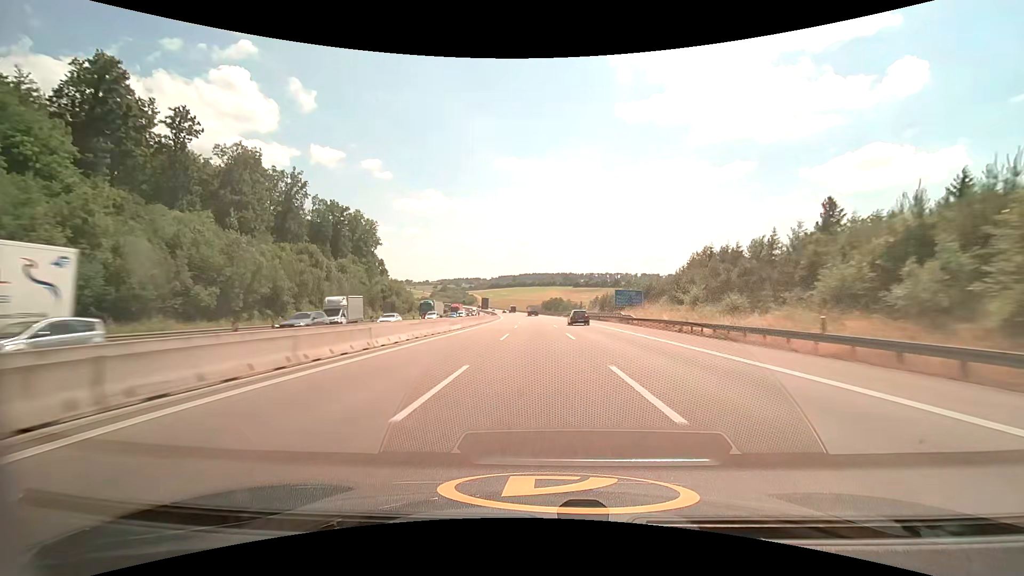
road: motorway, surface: asphalt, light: Day
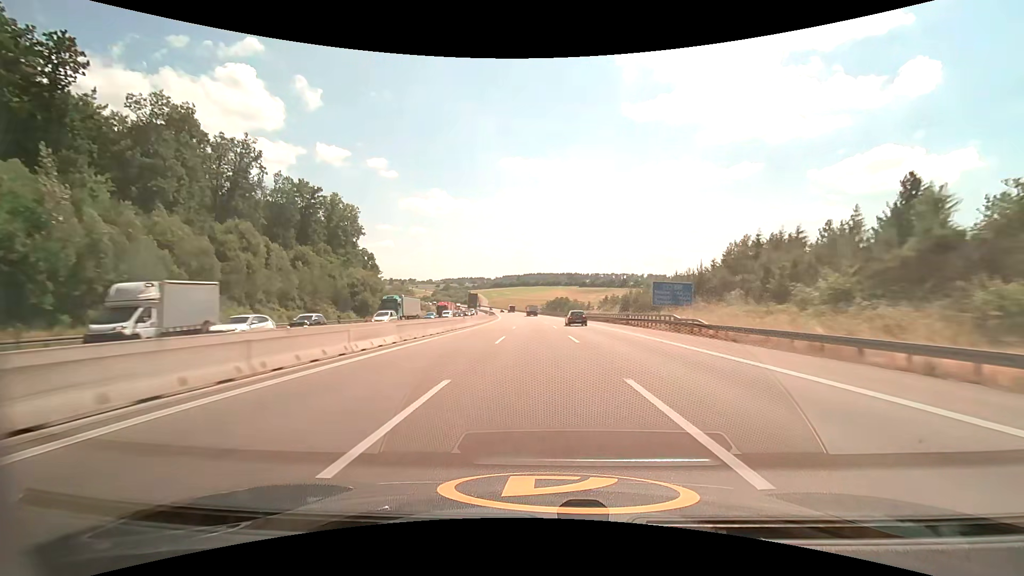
(-0.1, +20.2) m; -1°
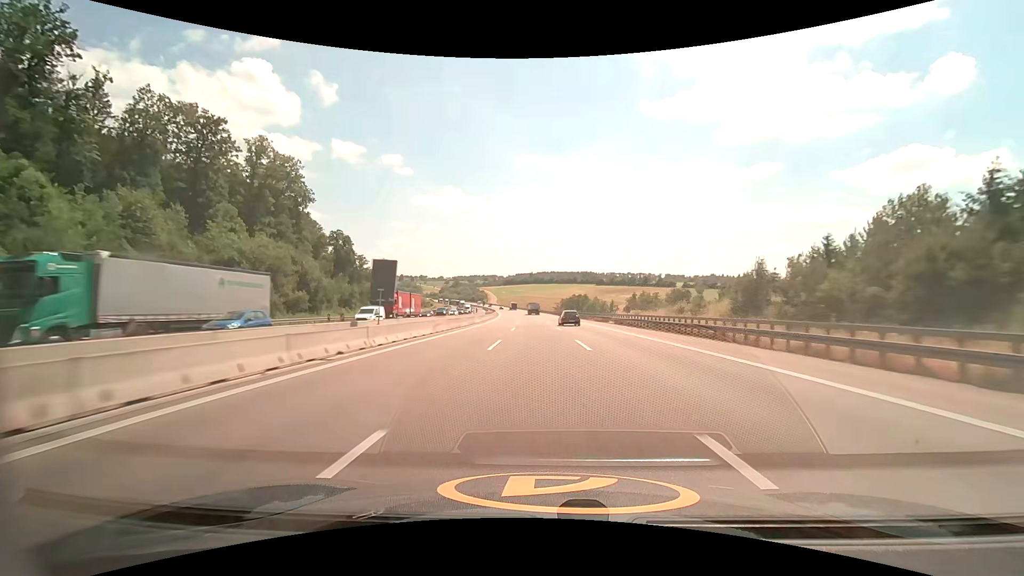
(-0.5, +40.4) m; -1°
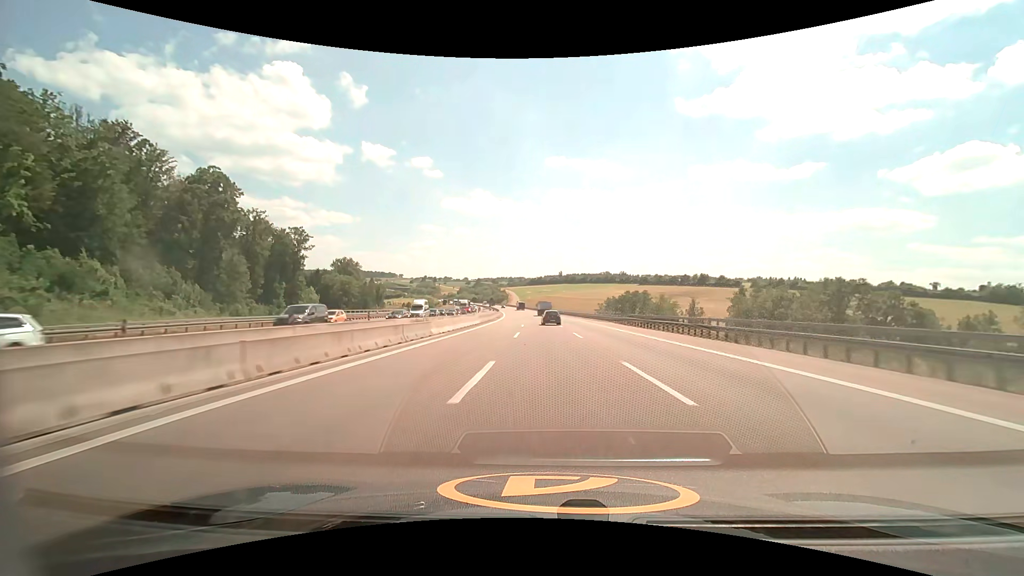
(-2.5, +81.0) m; -3°
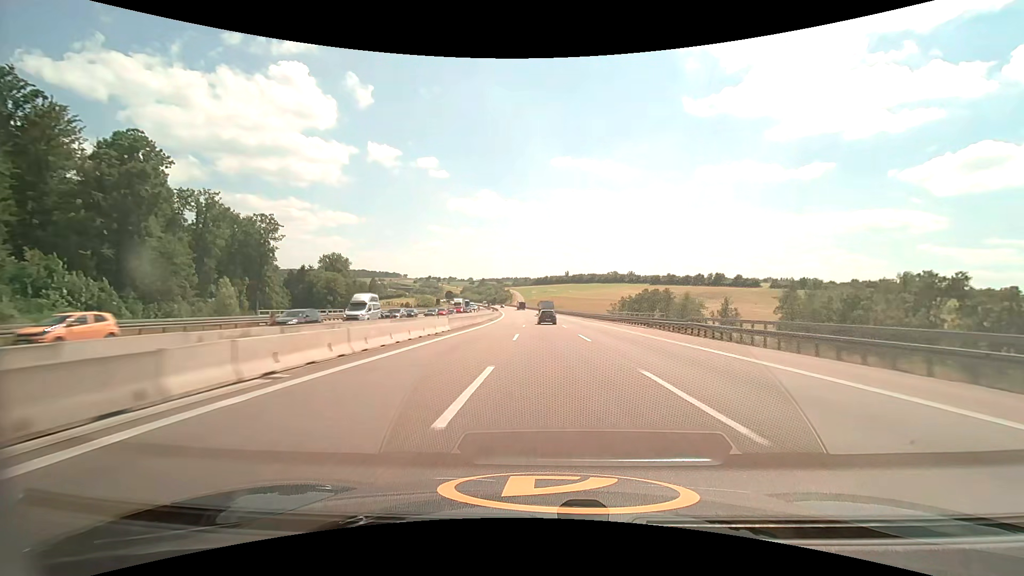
(-0.1, +20.4) m; -1°
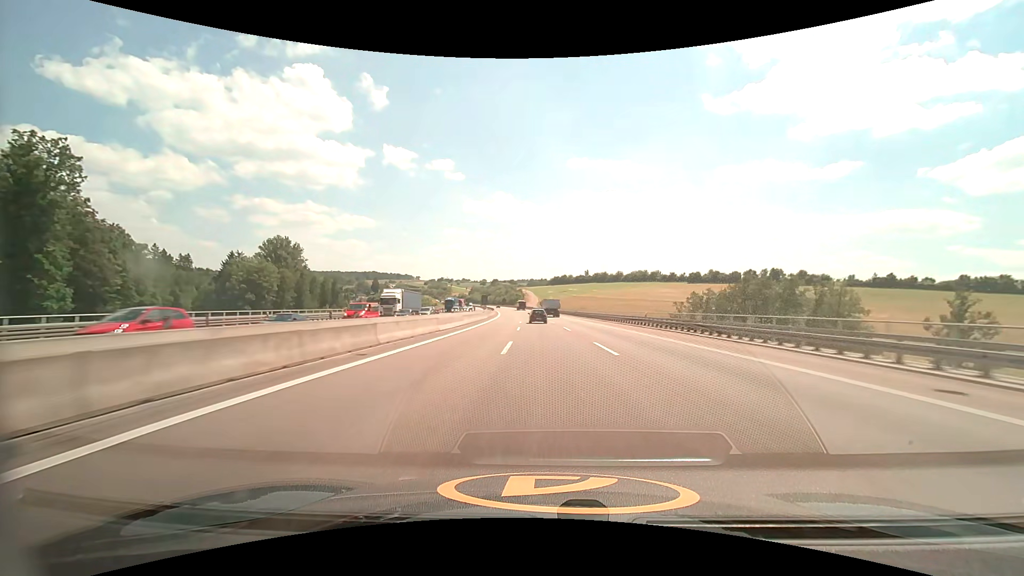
(-1.0, +61.6) m; -2°
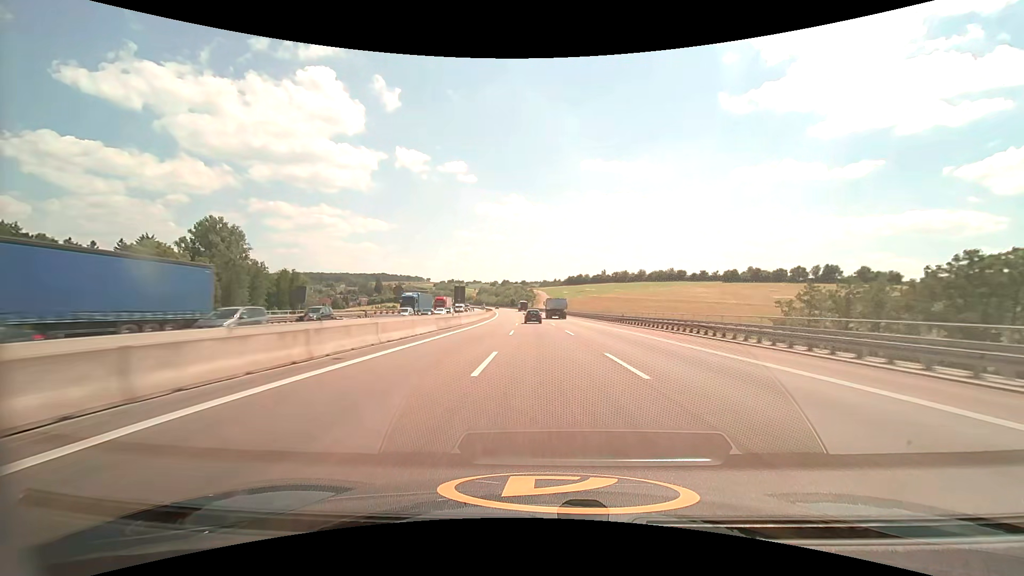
(-0.5, +41.1) m; -2°
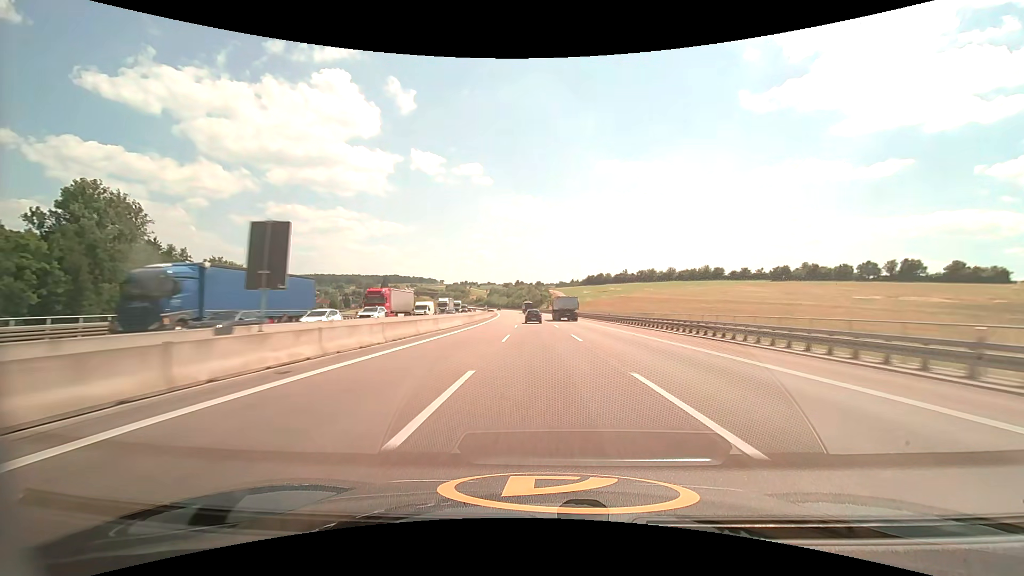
(-0.6, +41.1) m; -2°
(0, +10) (0, +20) (0, +30) (-1, +40) (-1, +50) (-1, +60) (-2, +70) (-2, +80) (-3, +90) (-4, +100) m
